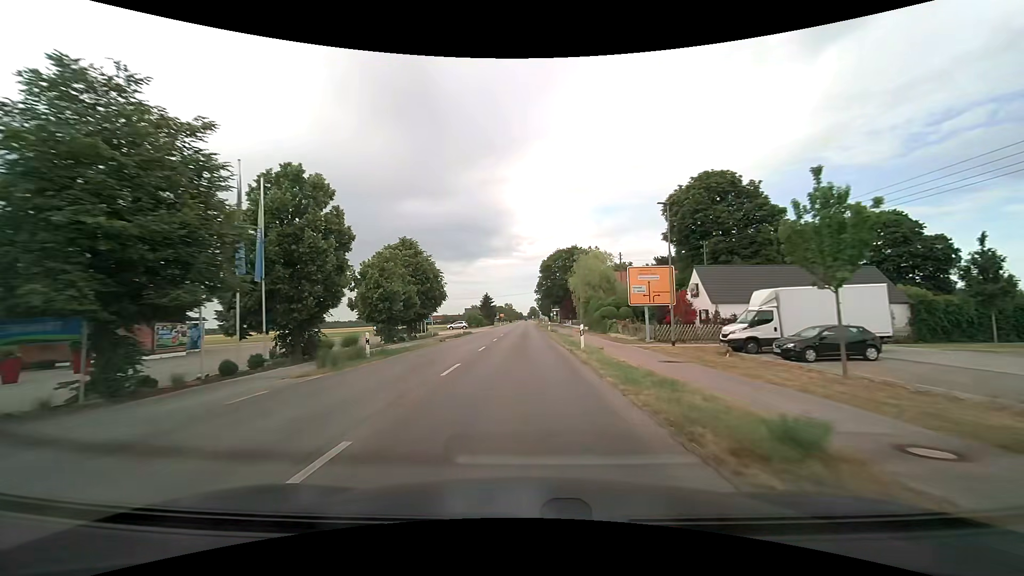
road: tertiary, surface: asphalt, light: Day
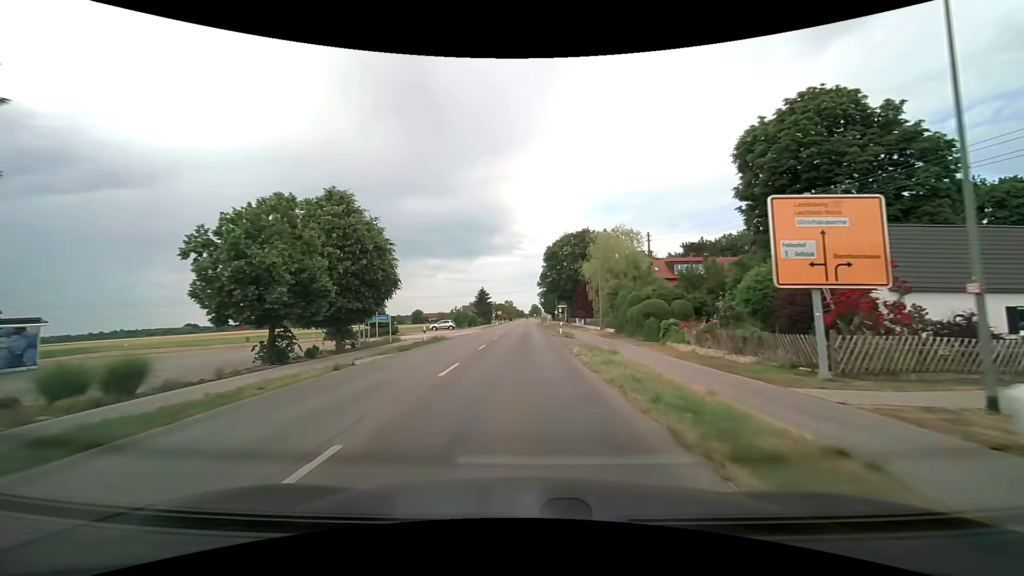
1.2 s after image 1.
(0.0, +18.2) m; 0°
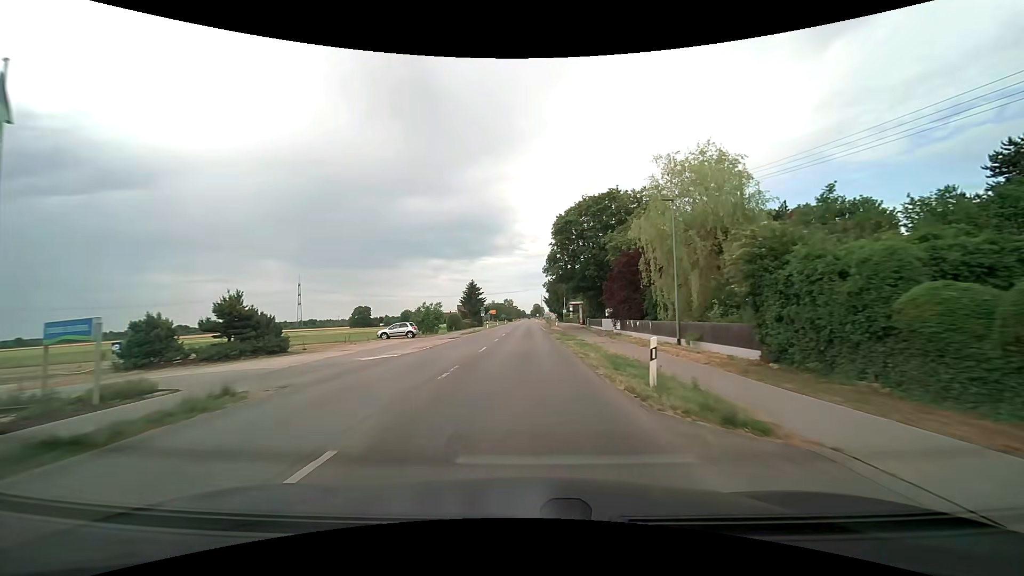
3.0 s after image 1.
(-0.1, +27.3) m; 0°
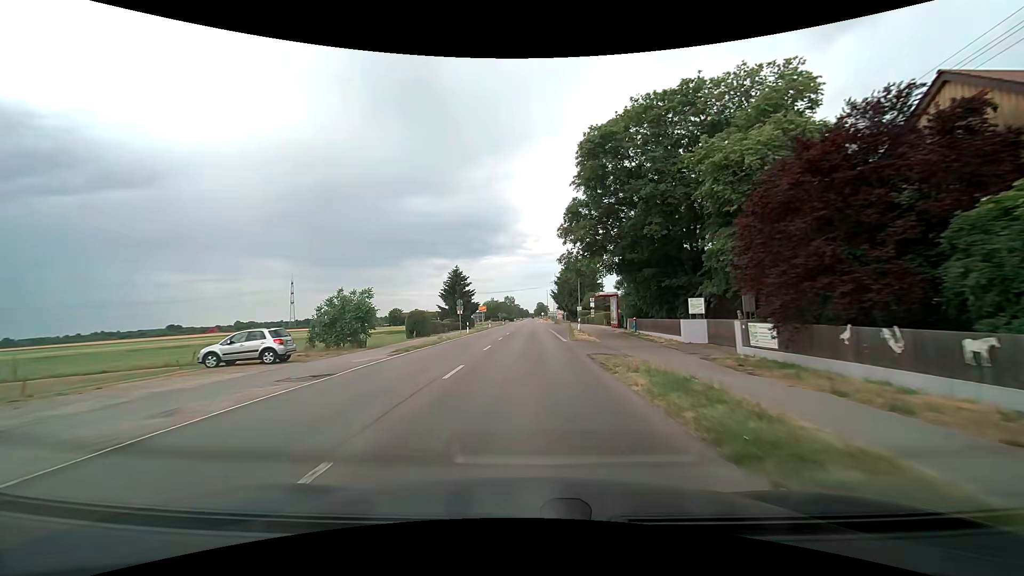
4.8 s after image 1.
(-0.1, +27.4) m; 0°
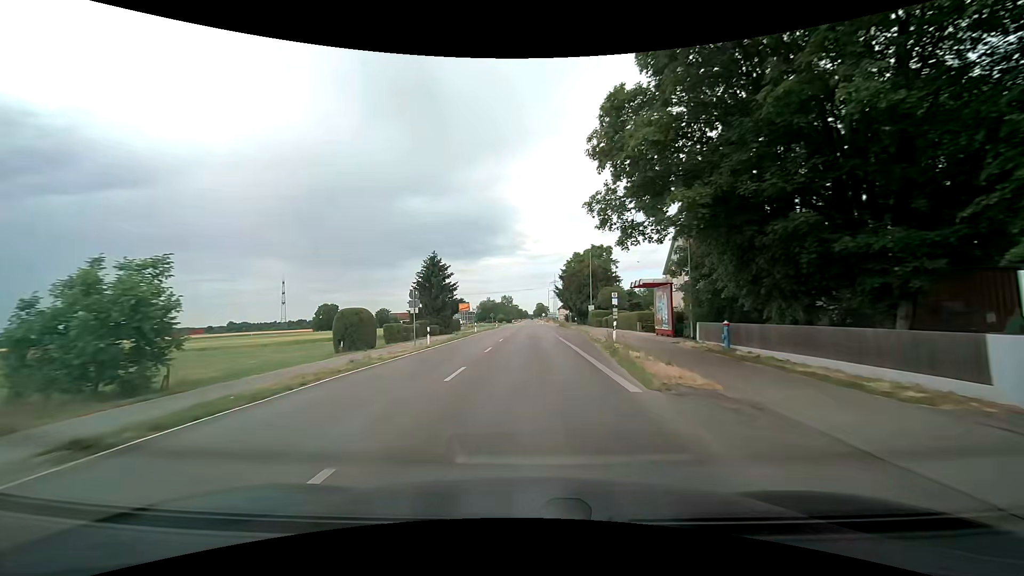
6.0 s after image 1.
(0.0, +18.3) m; 0°
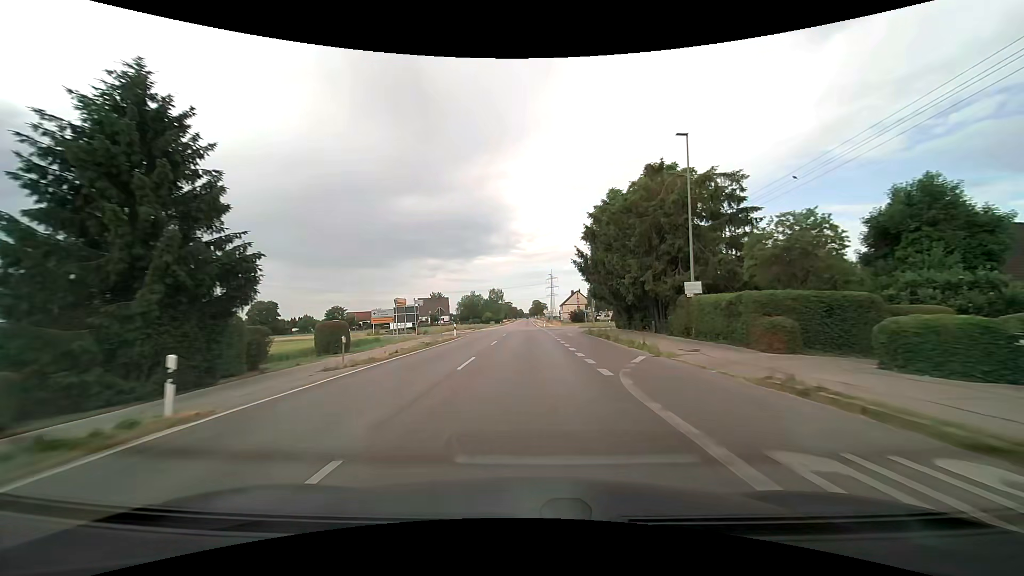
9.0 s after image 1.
(+0.3, +45.8) m; +1°
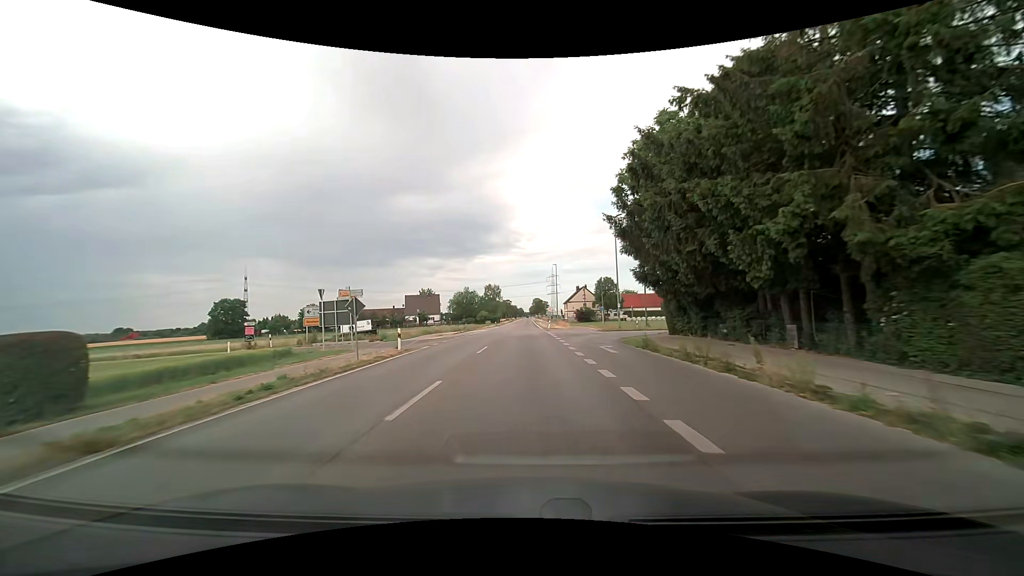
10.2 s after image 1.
(0.0, +18.4) m; 0°
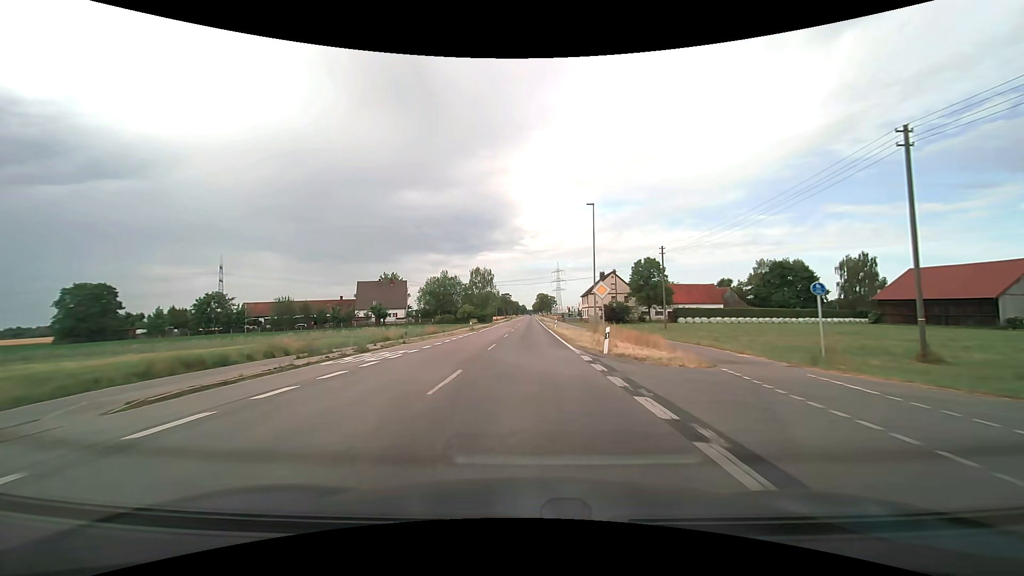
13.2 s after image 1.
(-0.2, +46.1) m; 0°
(0, +10) (0, +20) (0, +30) (0, +40) (0, +50) (0, +60) (0, +70) (0, +80) (0, +90) (0, +100) m
